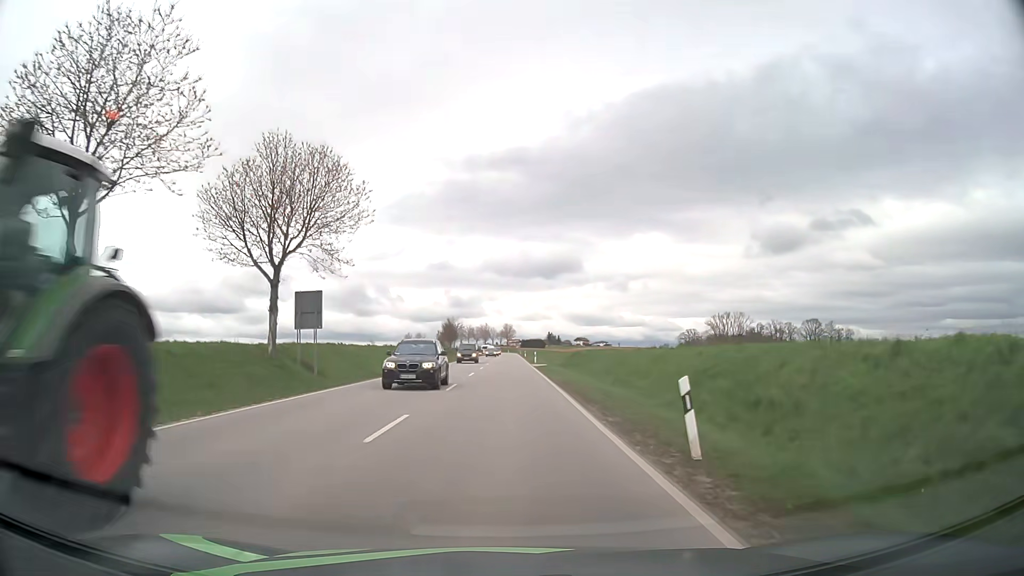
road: secondary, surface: asphalt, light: Day
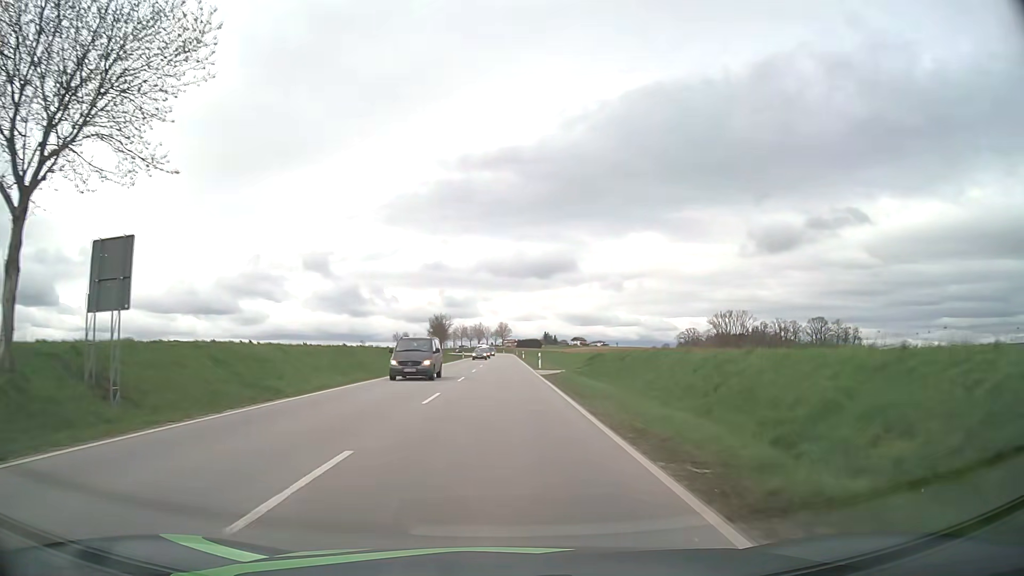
(+0.1, +17.3) m; 0°
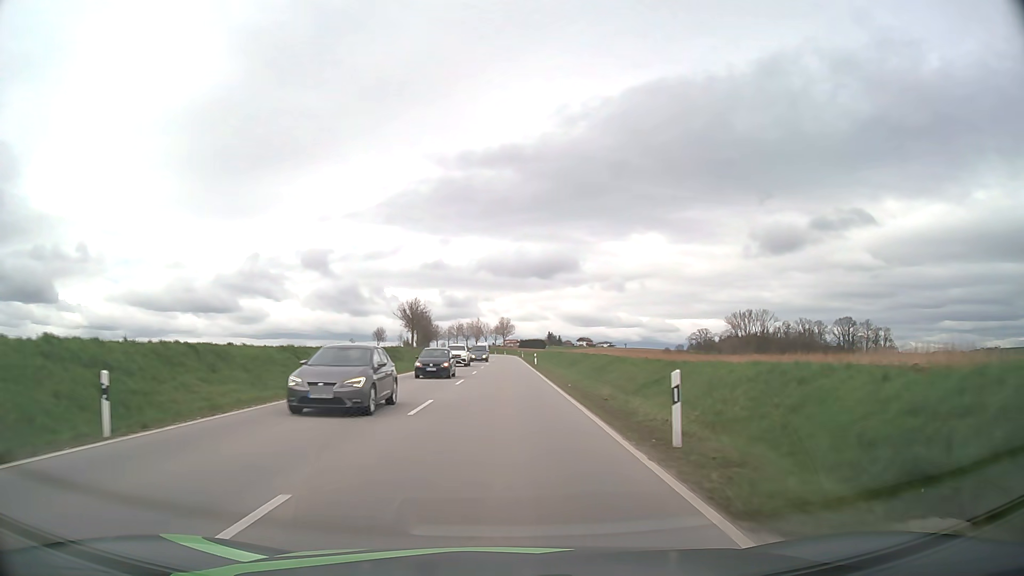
(0.0, +39.3) m; 0°
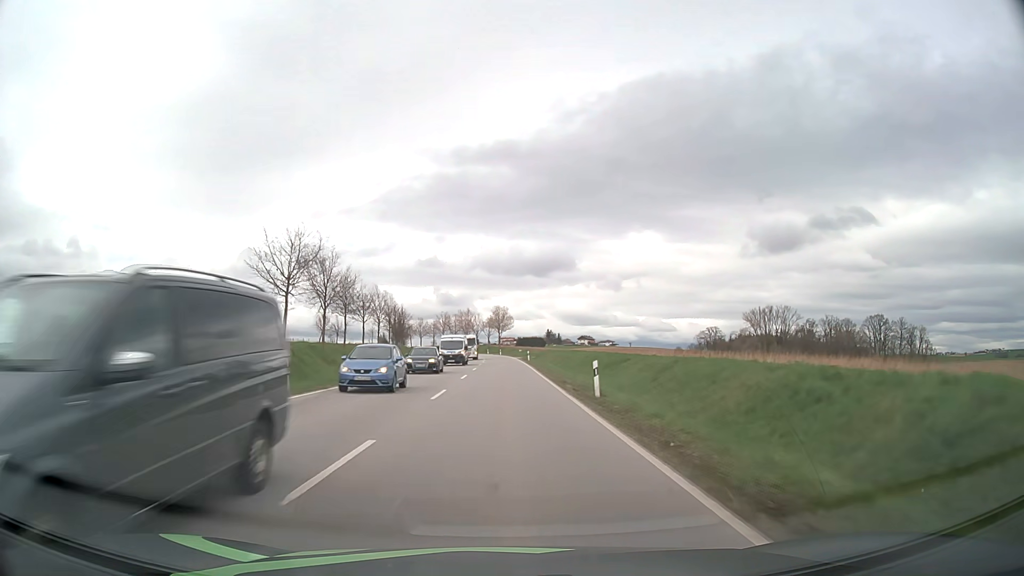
(+0.1, +44.9) m; 0°
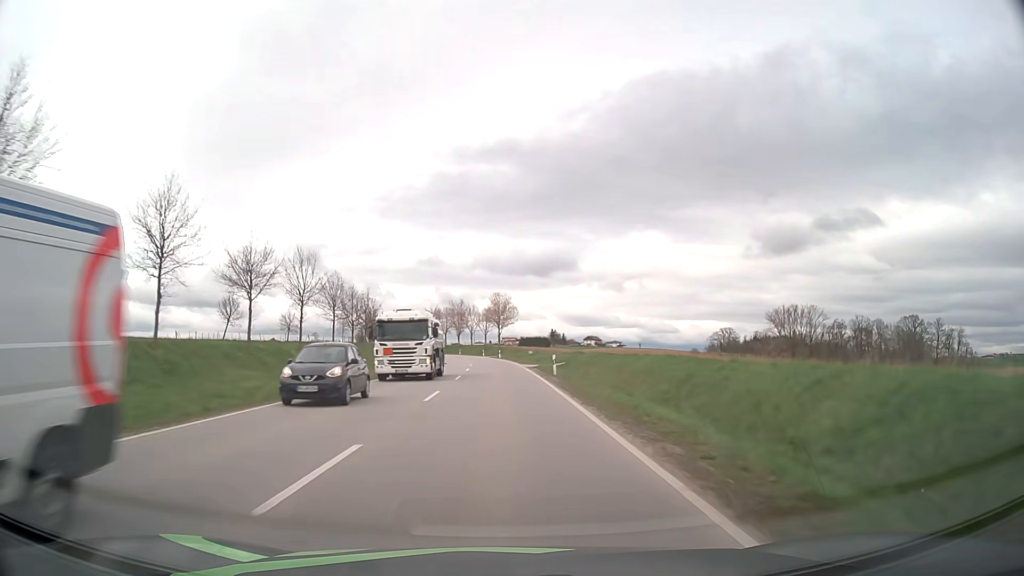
(0.0, +36.7) m; 0°
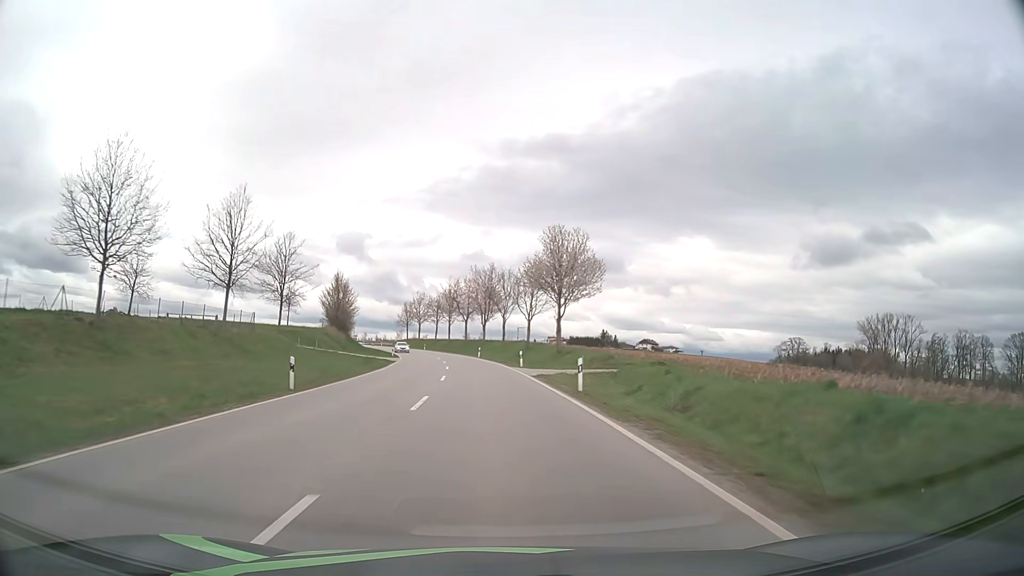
(-1.6, +64.0) m; -4°
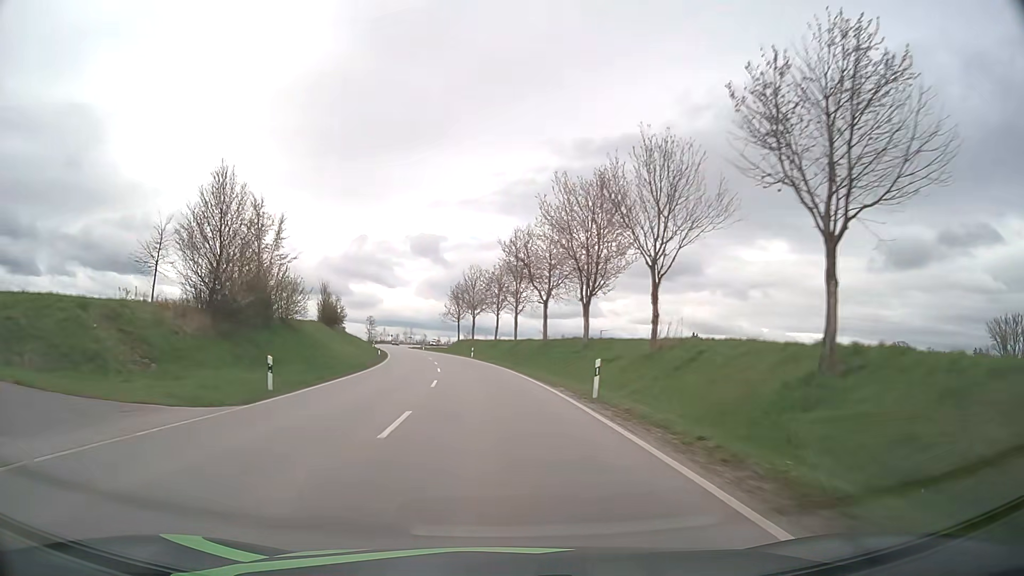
(-2.9, +52.7) m; -7°
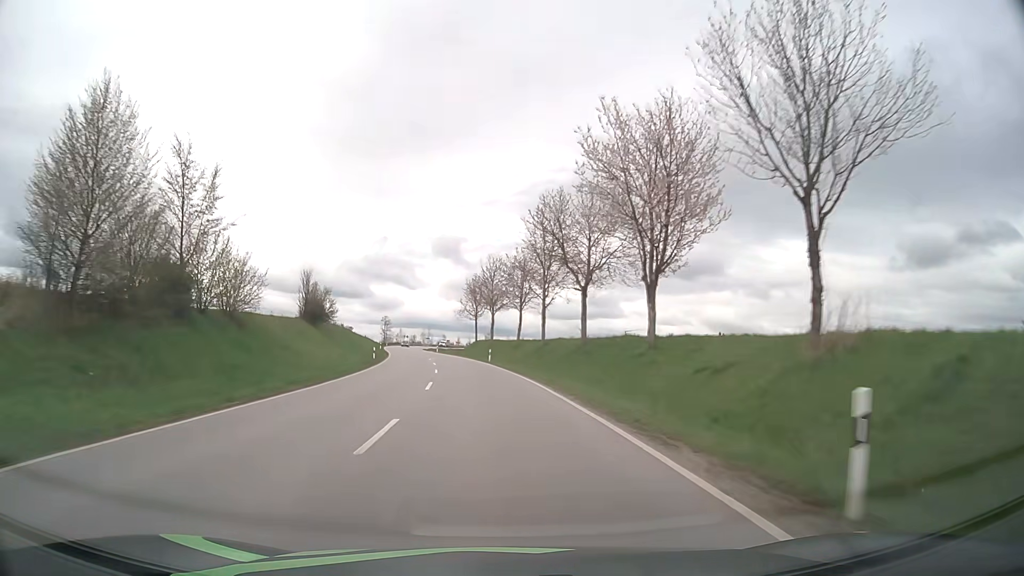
(-0.2, +13.4) m; -2°
(0, +10) (-1, +20) (-1, +30) (-2, +40) (-4, +50) (-5, +60) (-7, +70) (-8, +79) (-10, +89) (-12, +99) m
